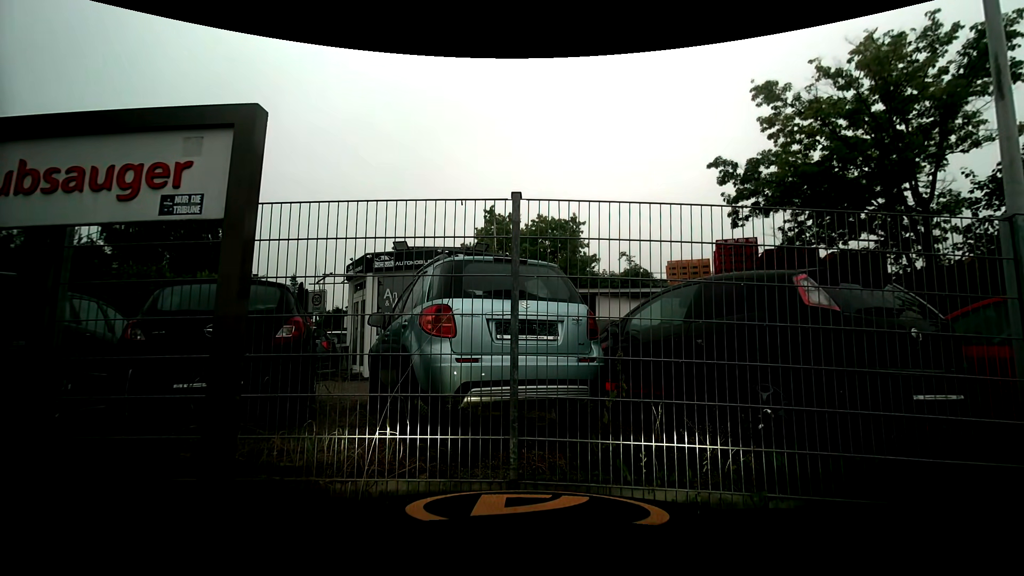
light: Day
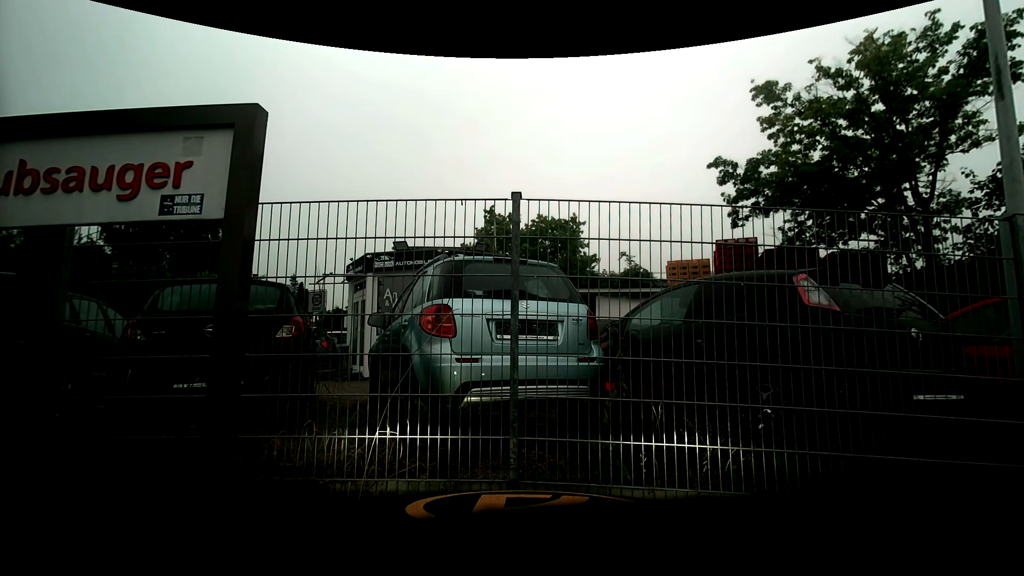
(0.0, 0.0) m; 0°
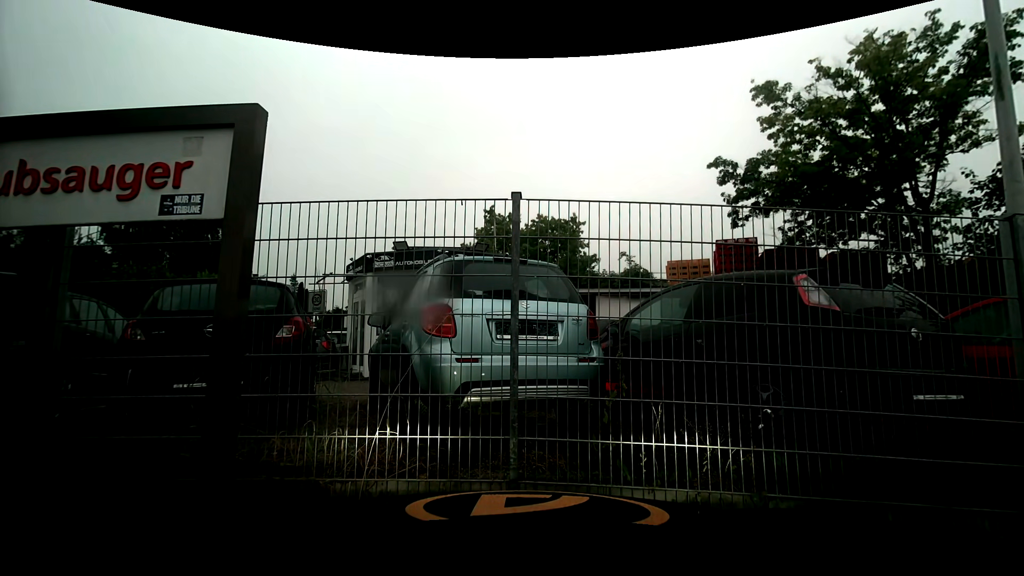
(0.0, 0.0) m; 0°
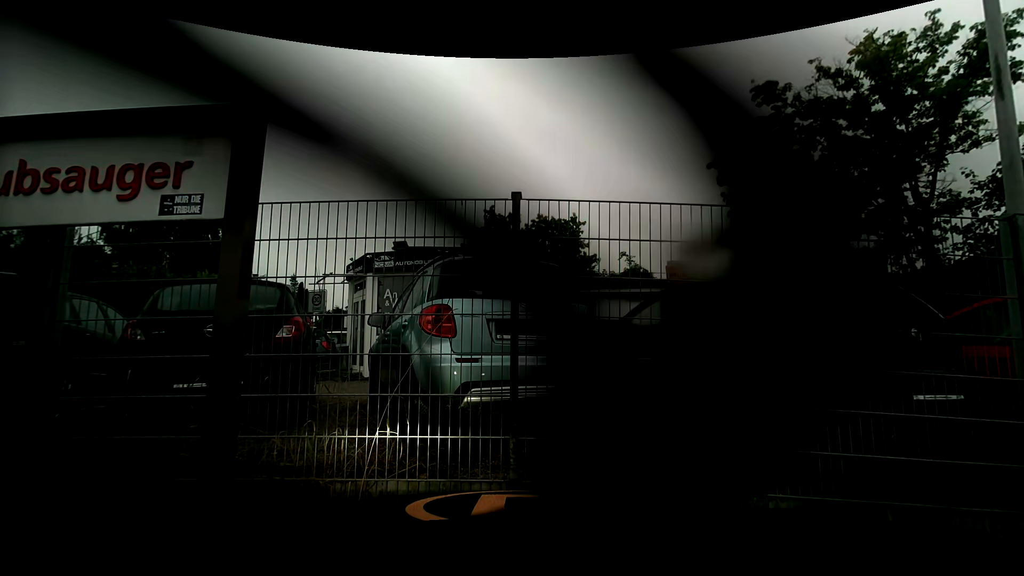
(0.0, 0.0) m; 0°
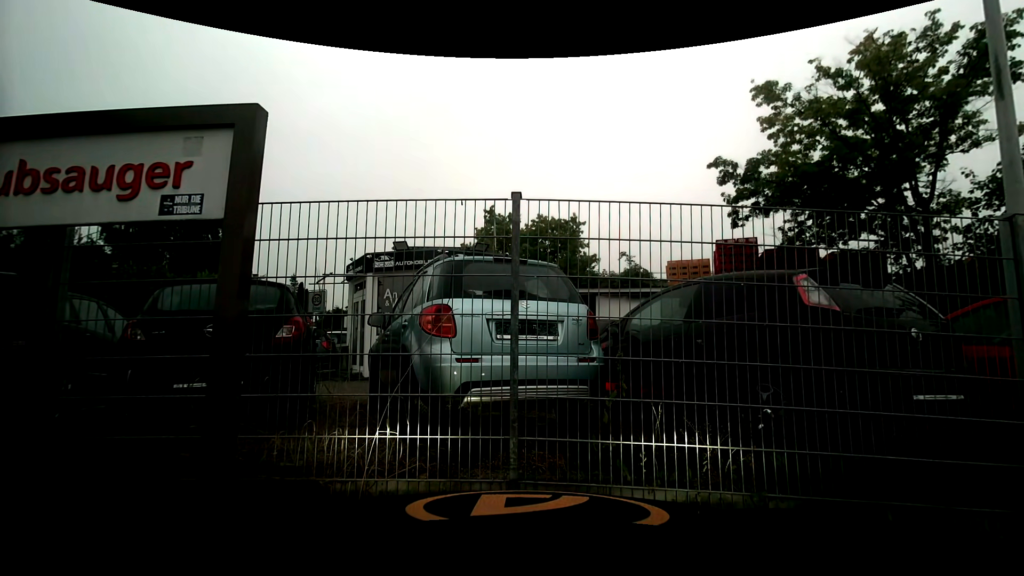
(0.0, 0.0) m; 0°
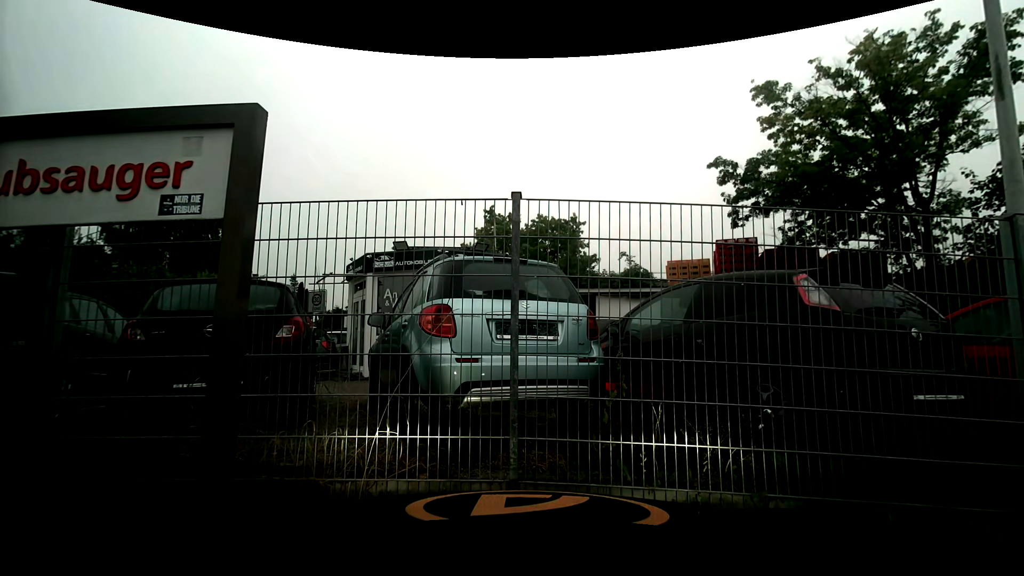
(0.0, 0.0) m; 0°
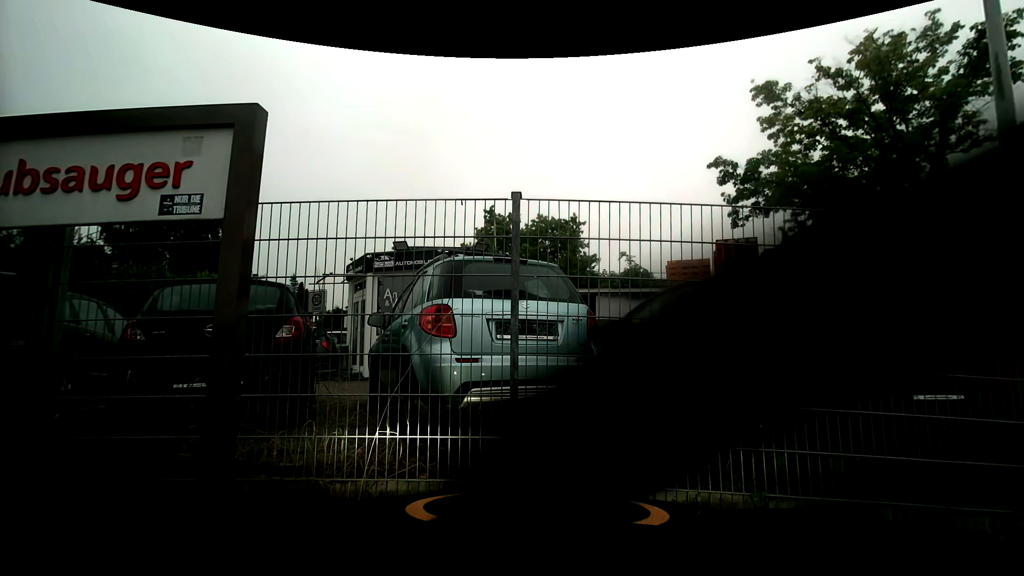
(0.0, 0.0) m; 0°
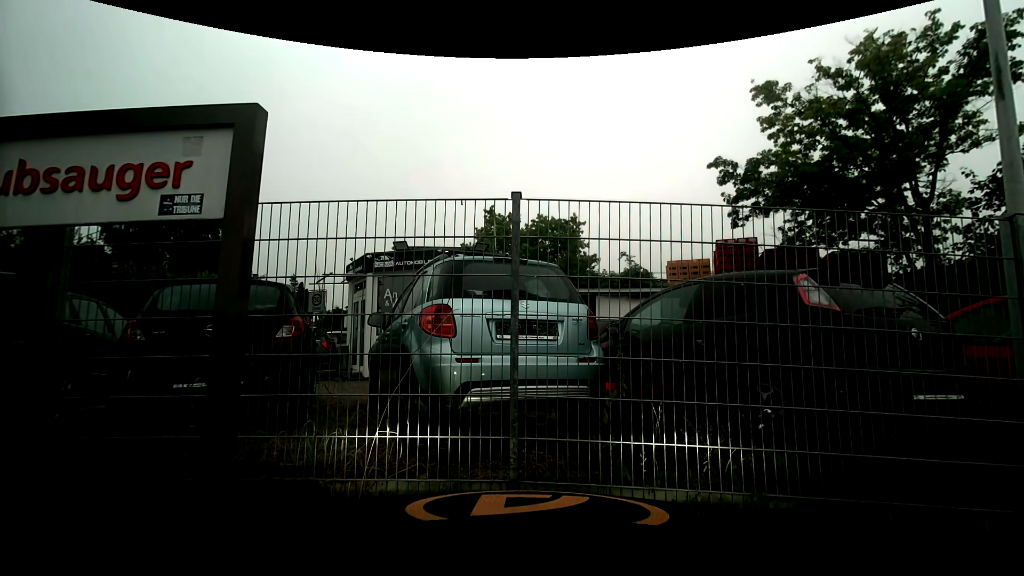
(0.0, 0.0) m; 0°
